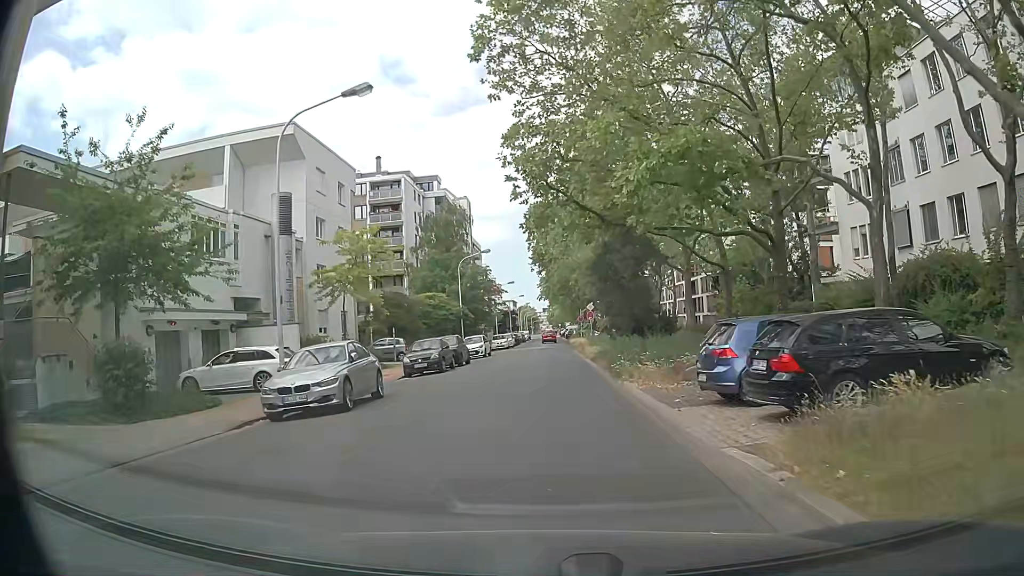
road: secondary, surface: asphalt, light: Day
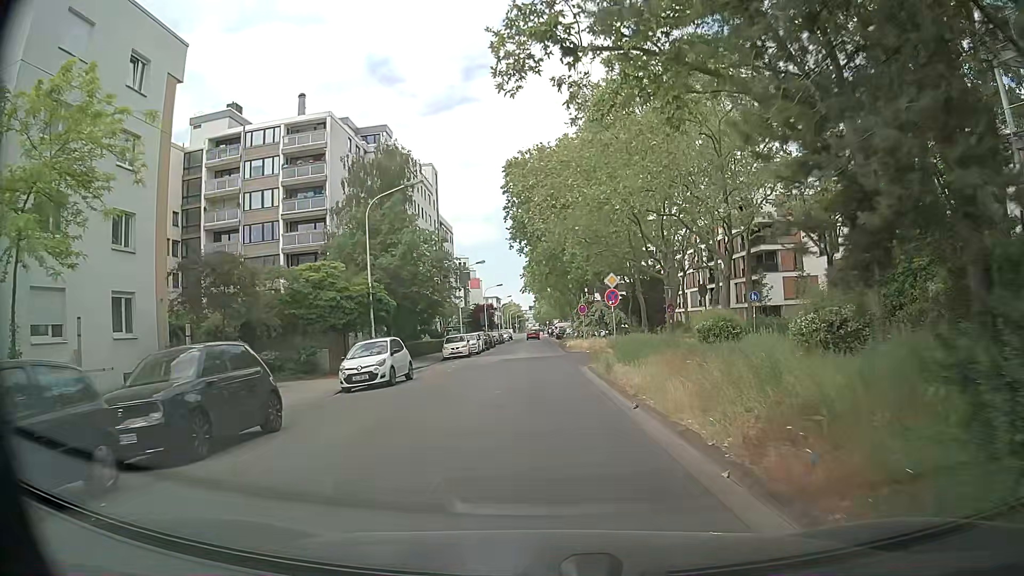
(+0.4, +23.5) m; +2°
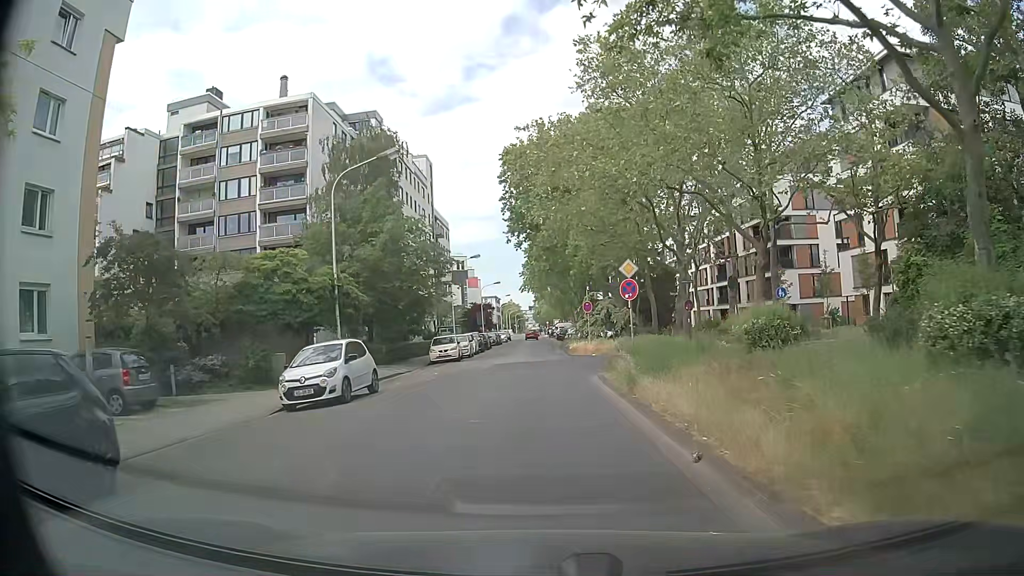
(0.0, +4.8) m; -1°
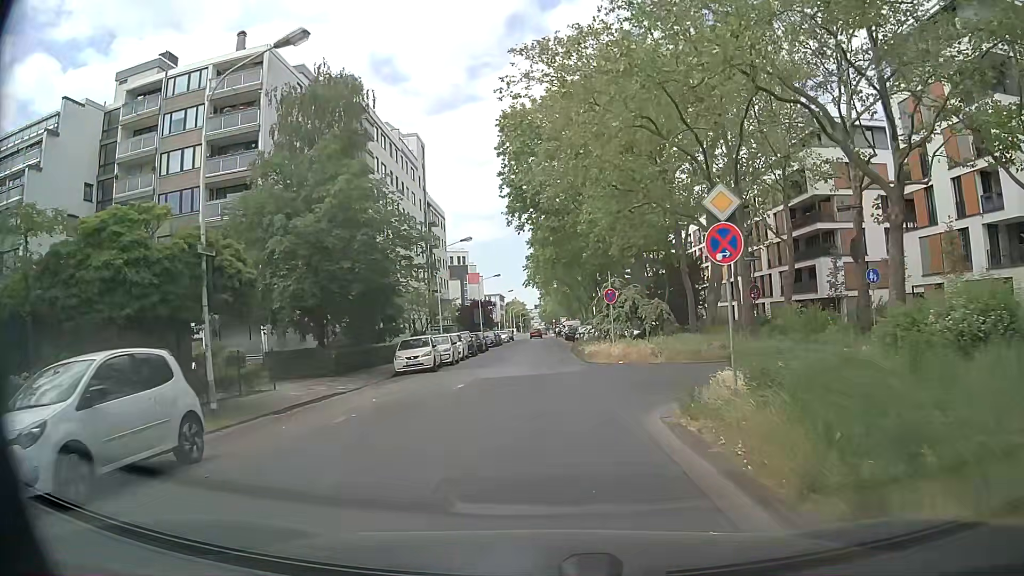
(0.0, +10.0) m; -1°
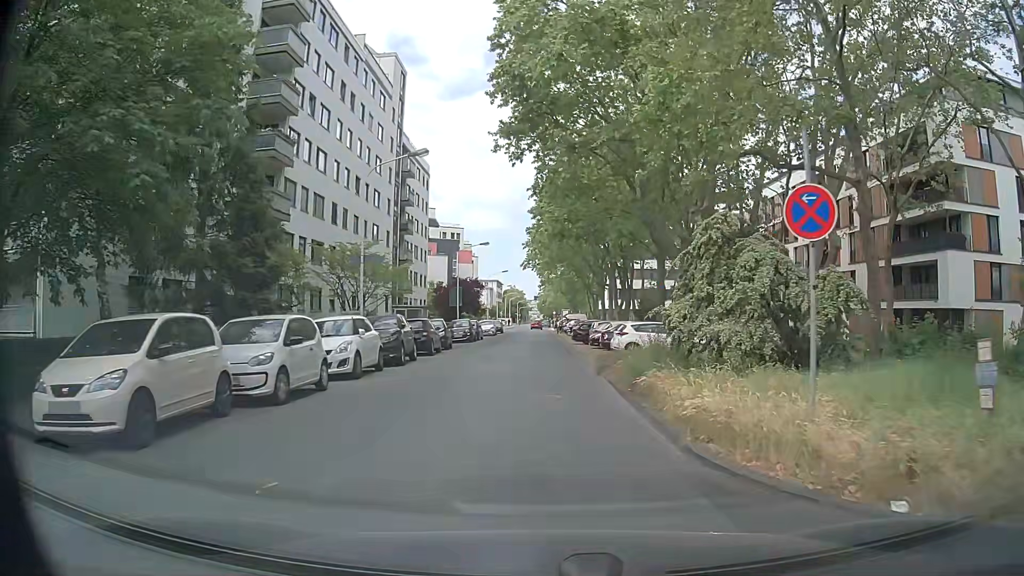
(+0.2, +20.3) m; +2°
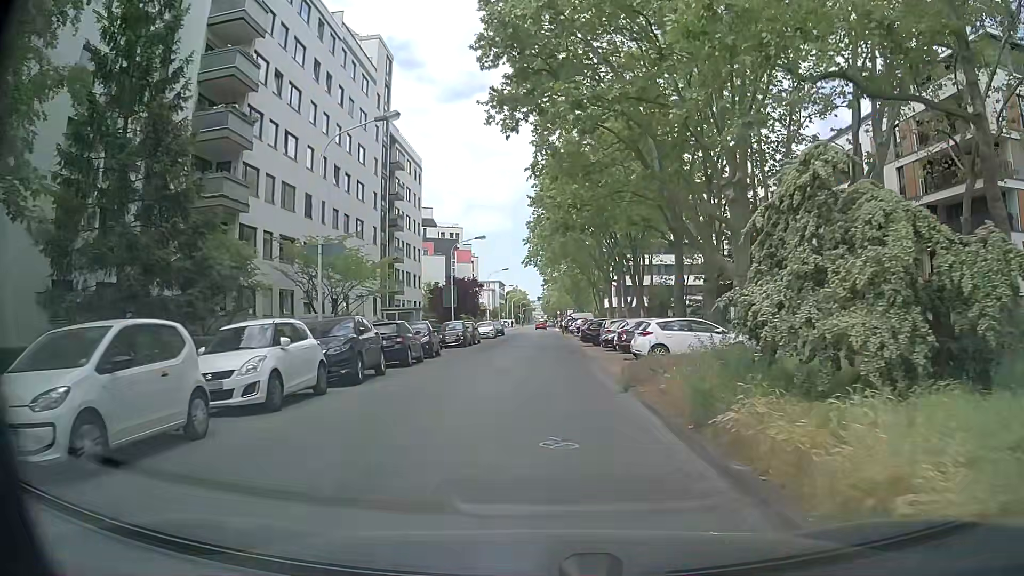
(-0.1, +5.3) m; -1°
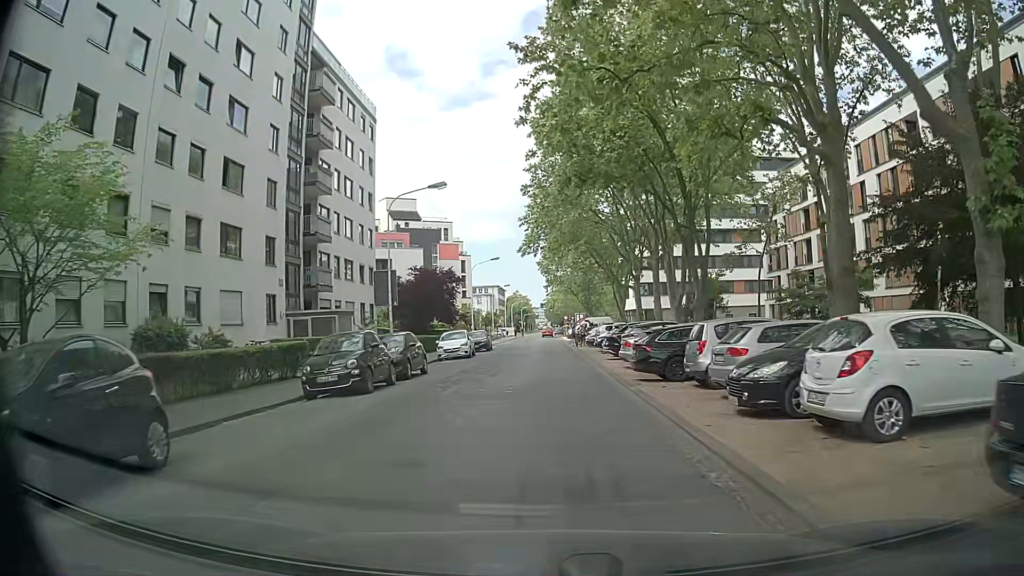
(-0.2, +21.7) m; -1°
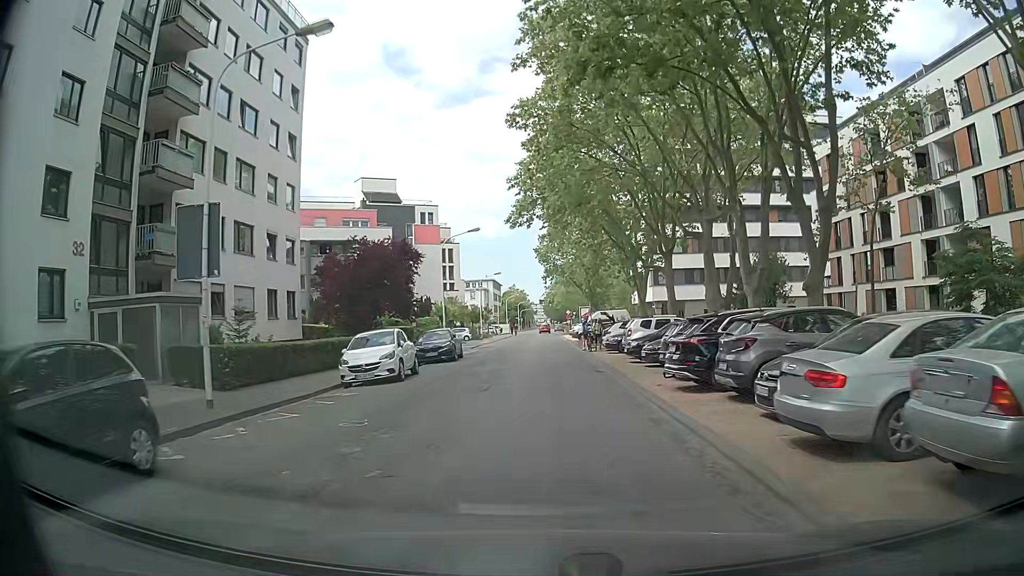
(+0.1, +16.3) m; -1°
